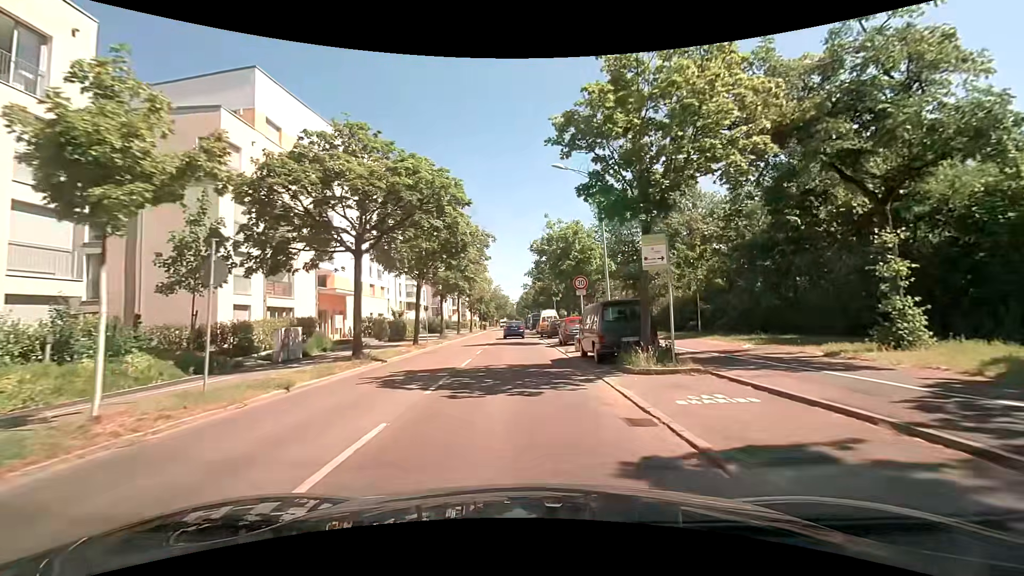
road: tertiary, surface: asphalt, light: Day
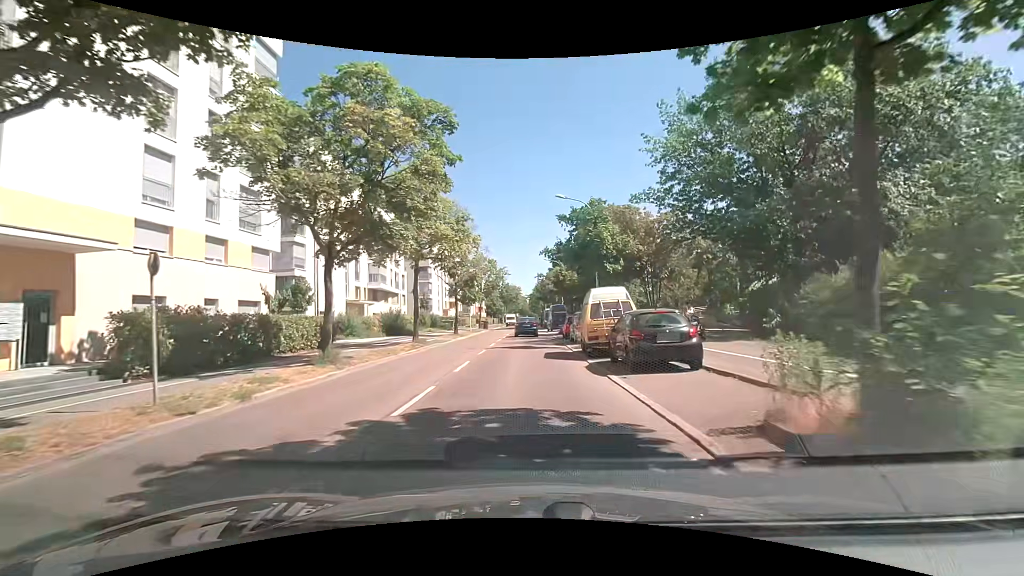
(-0.6, +26.6) m; -2°
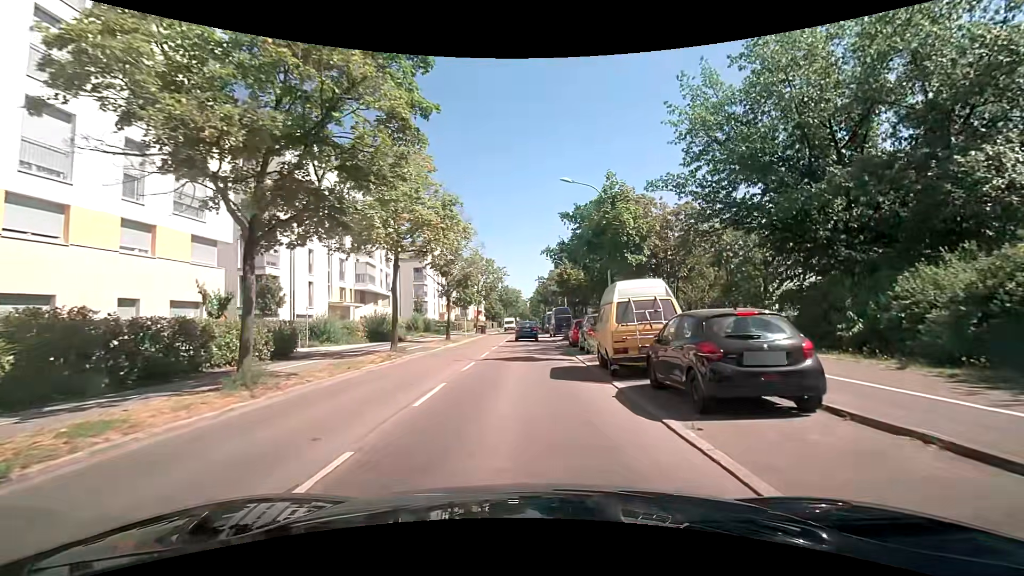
(0.0, +4.7) m; 0°
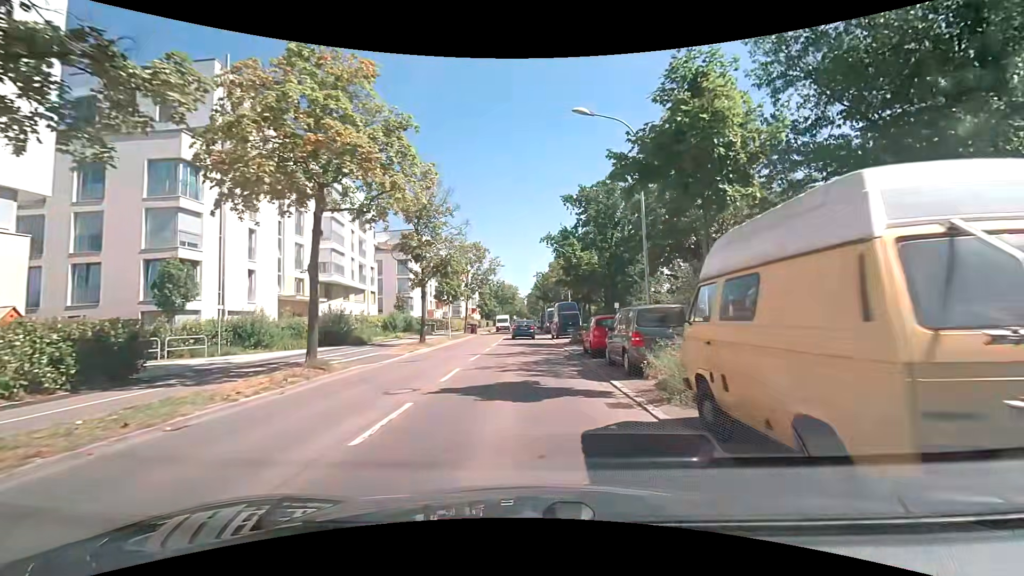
(+0.2, +9.0) m; +1°
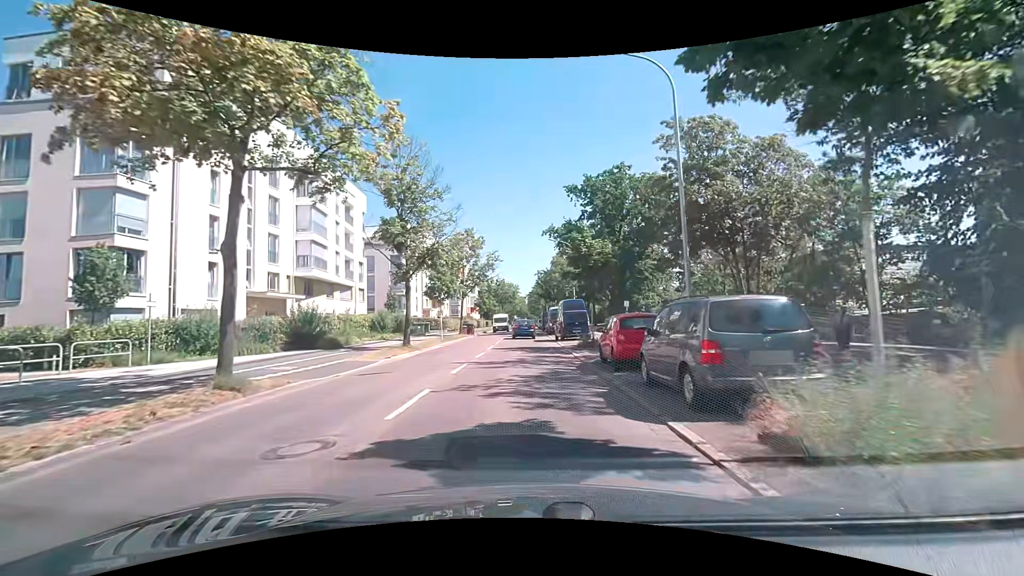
(0.0, +4.5) m; -1°
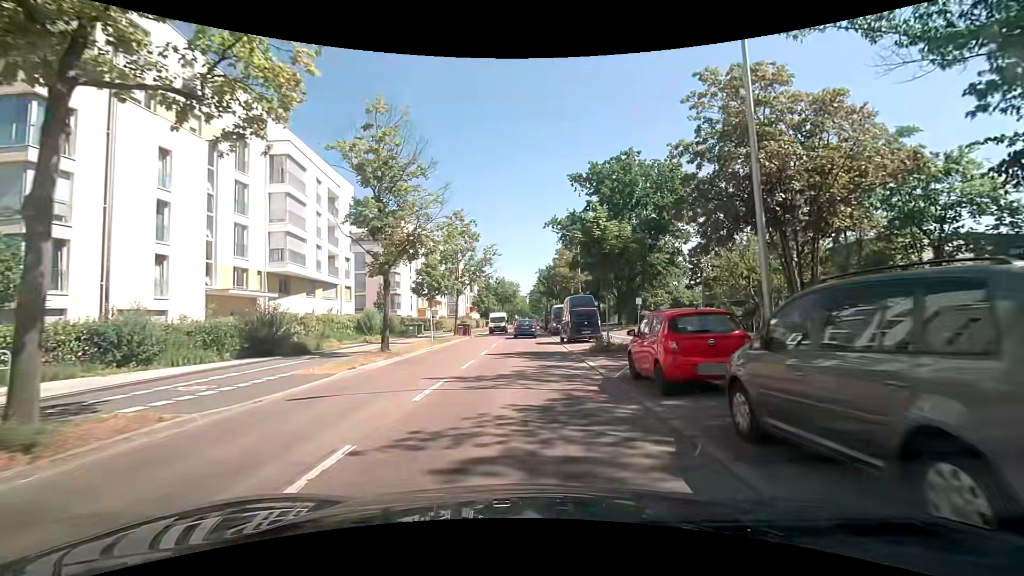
(+0.1, +4.4) m; 0°
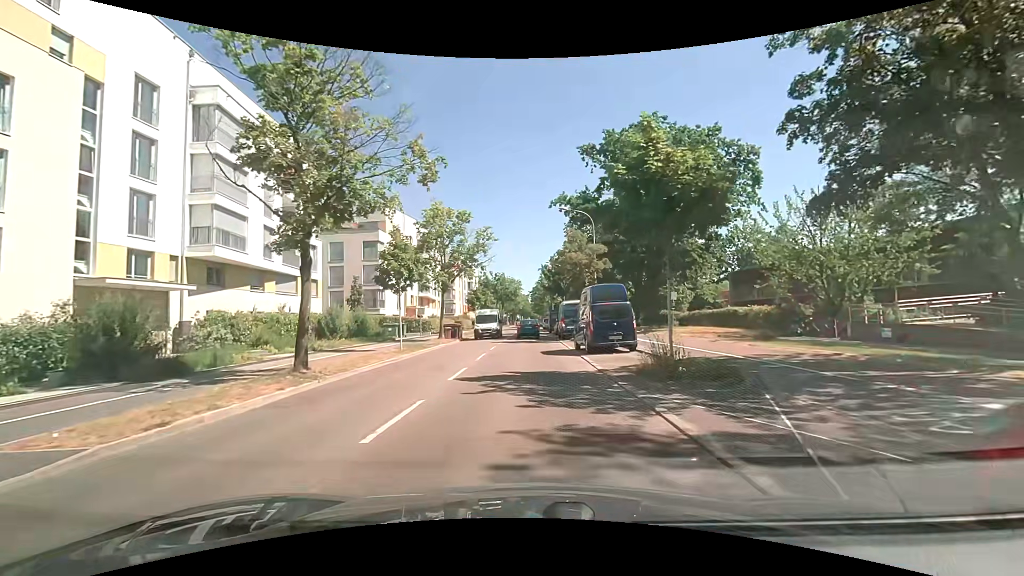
(+0.2, +8.8) m; +1°
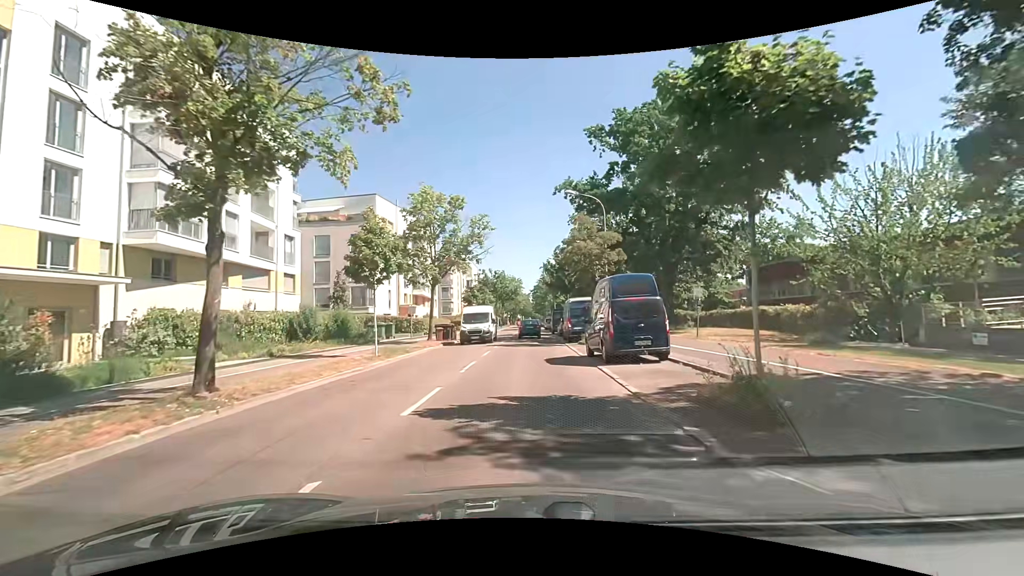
(0.0, +4.4) m; +1°
(0, +10) (0, +20) (0, +30) (-1, +40) (-1, +50) (-1, +60) (-1, +70) (-1, +80) (-1, +90) (-1, +100) m
